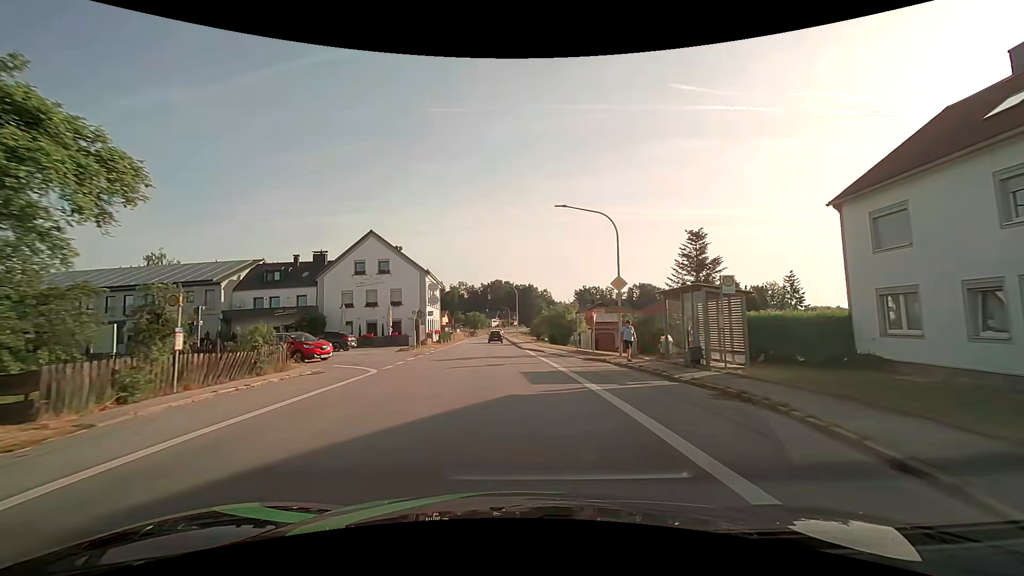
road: secondary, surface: asphalt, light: Day
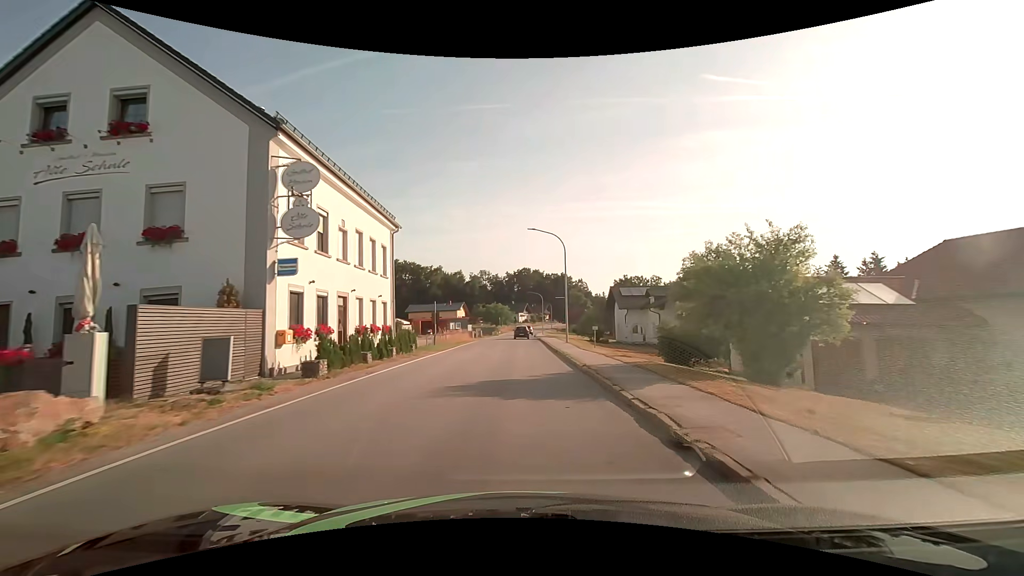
(-1.3, +38.3) m; -3°
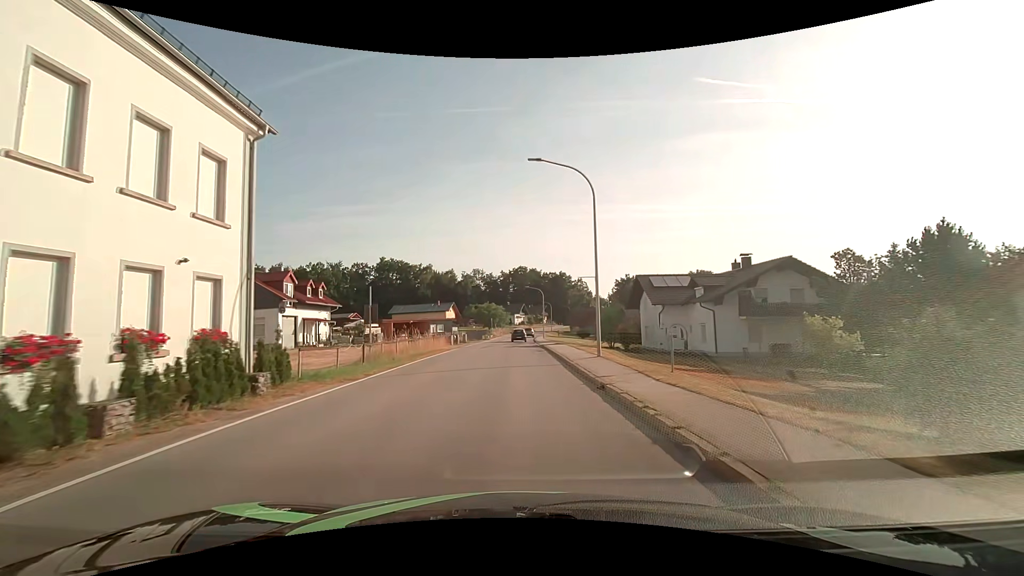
(+0.1, +15.3) m; +1°
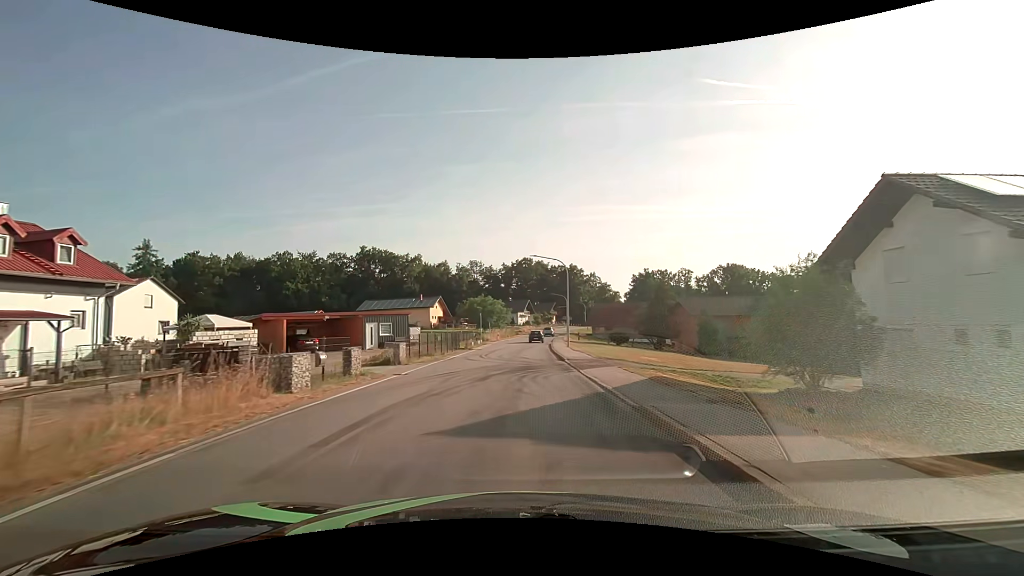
(-0.3, +30.5) m; -1°
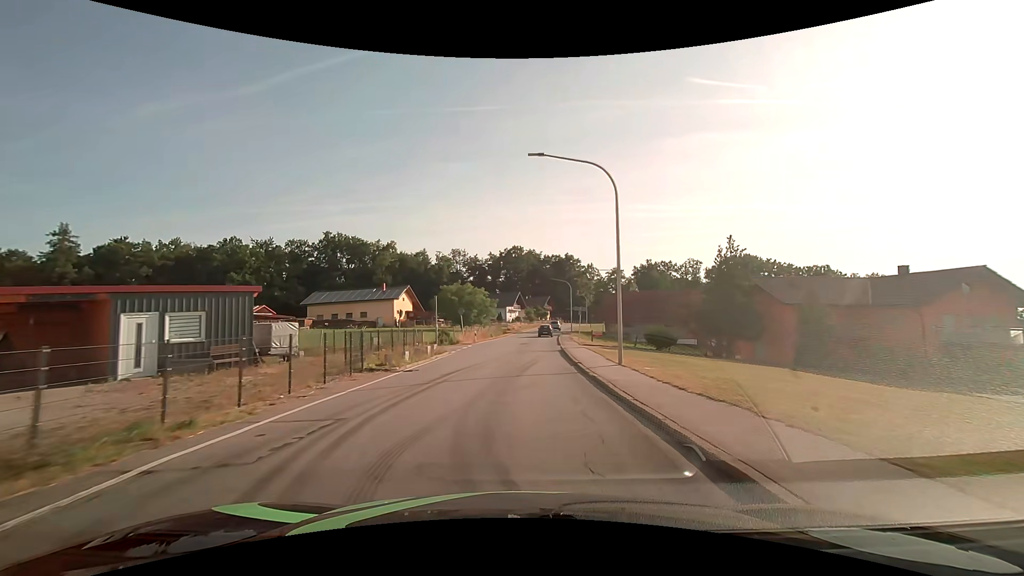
(+0.2, +22.9) m; +1°
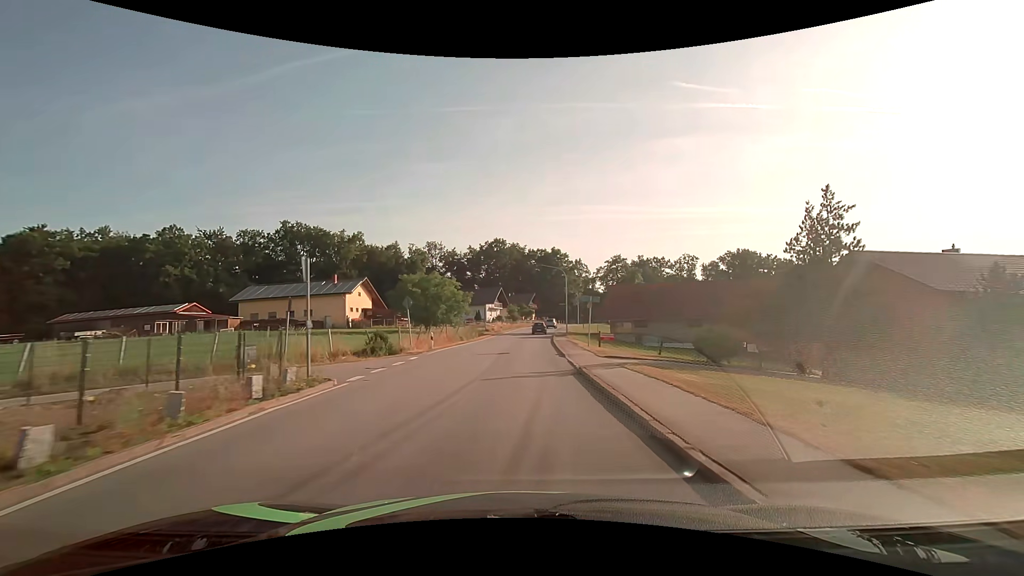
(+0.3, +15.3) m; +2°
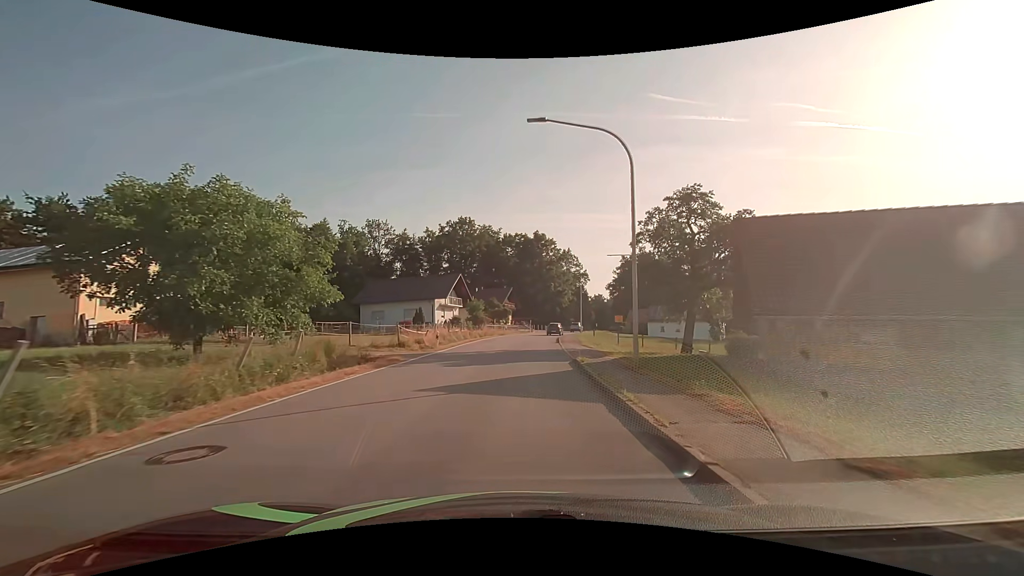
(+1.0, +37.9) m; +3°
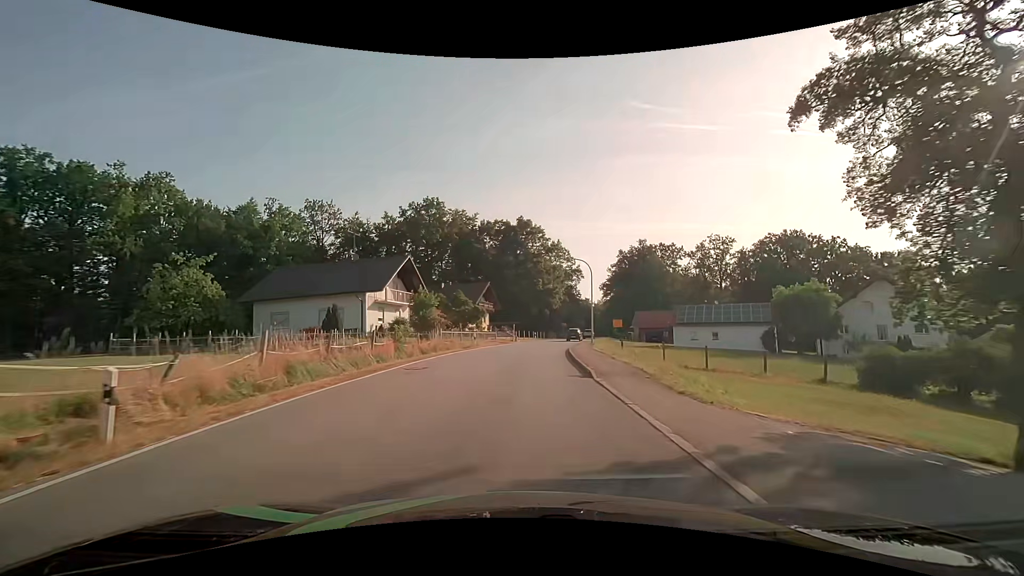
(+0.4, +22.6) m; +2°
(0, +10) (0, +20) (+1, +30) (+3, +40) (+4, +50) (+6, +60) (+8, +69) (+10, +79) (+12, +89) (+14, +99) m
